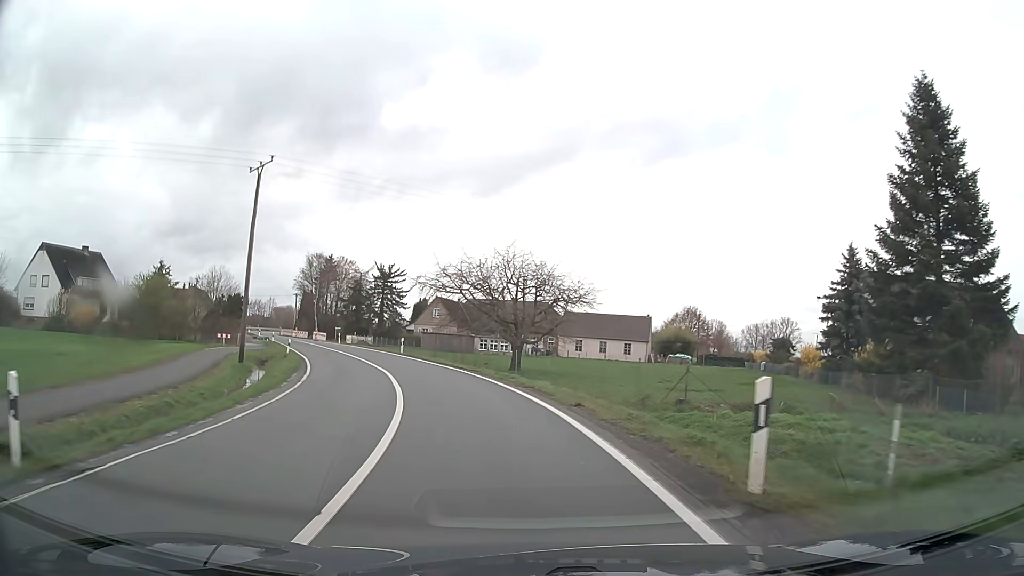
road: secondary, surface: asphalt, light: Day
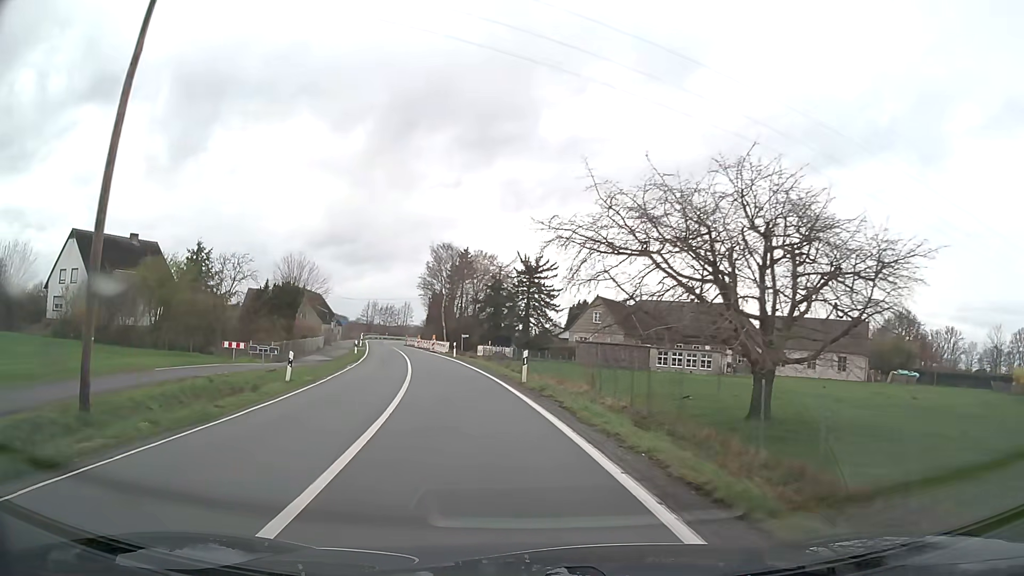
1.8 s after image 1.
(-2.5, +22.5) m; -13°
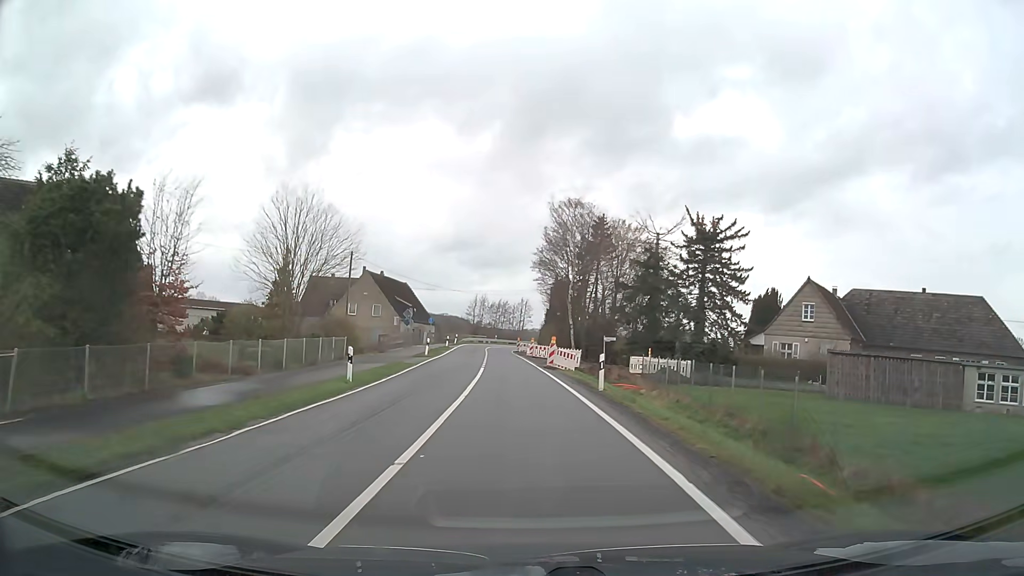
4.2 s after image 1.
(-3.7, +29.9) m; -11°
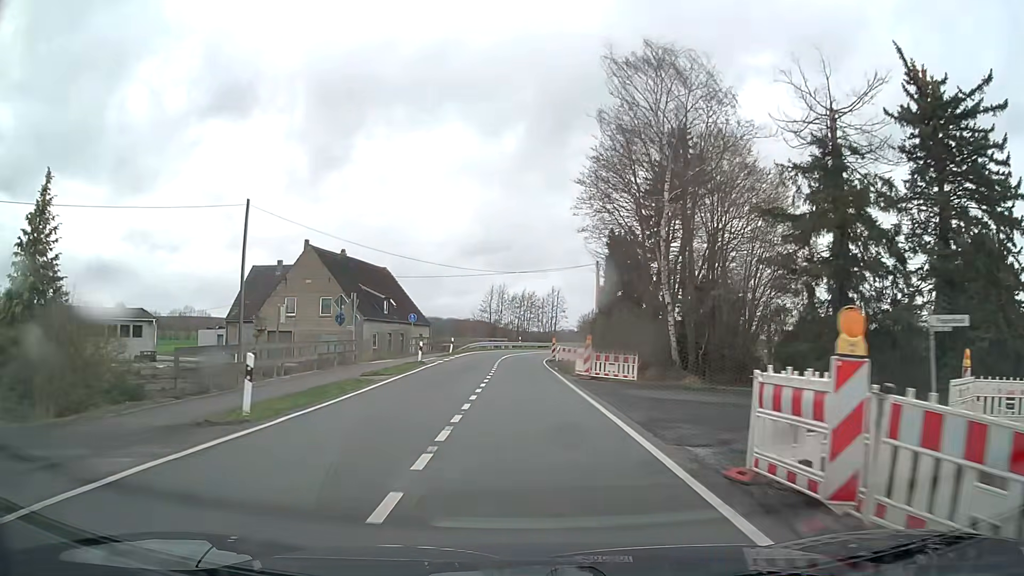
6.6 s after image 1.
(-0.7, +30.3) m; -2°
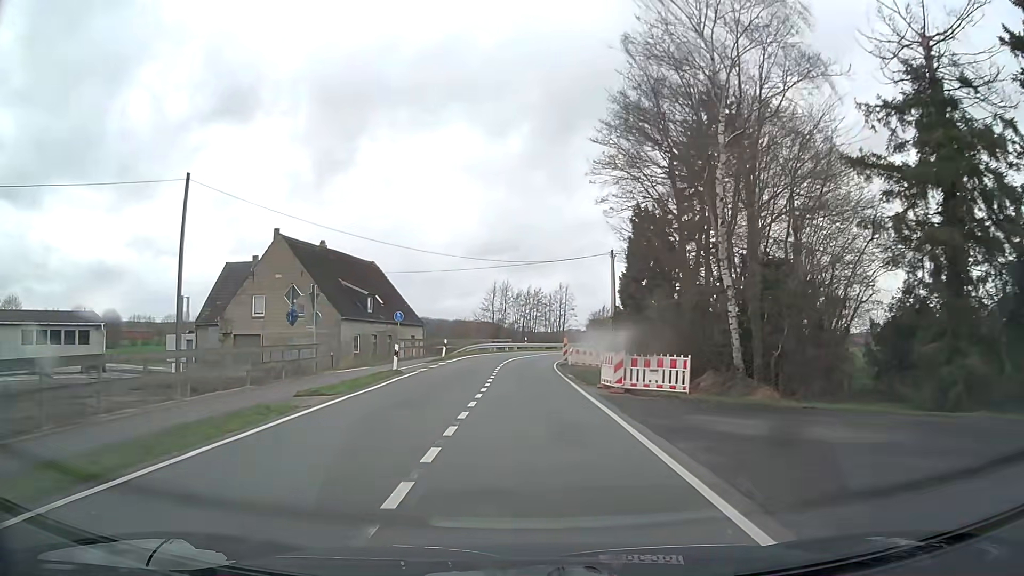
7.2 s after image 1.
(-0.1, +7.6) m; -1°
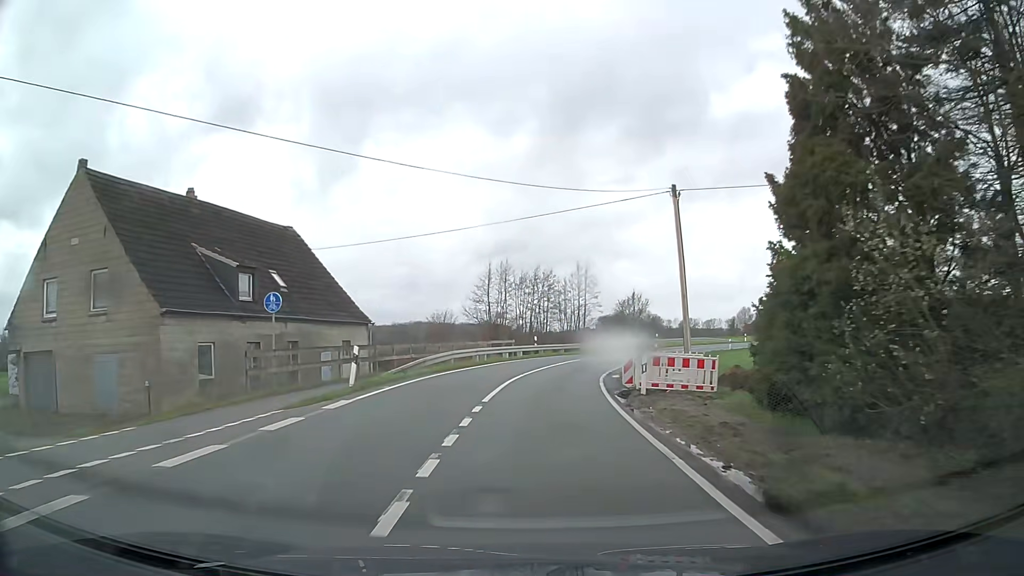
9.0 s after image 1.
(-0.2, +22.8) m; -1°
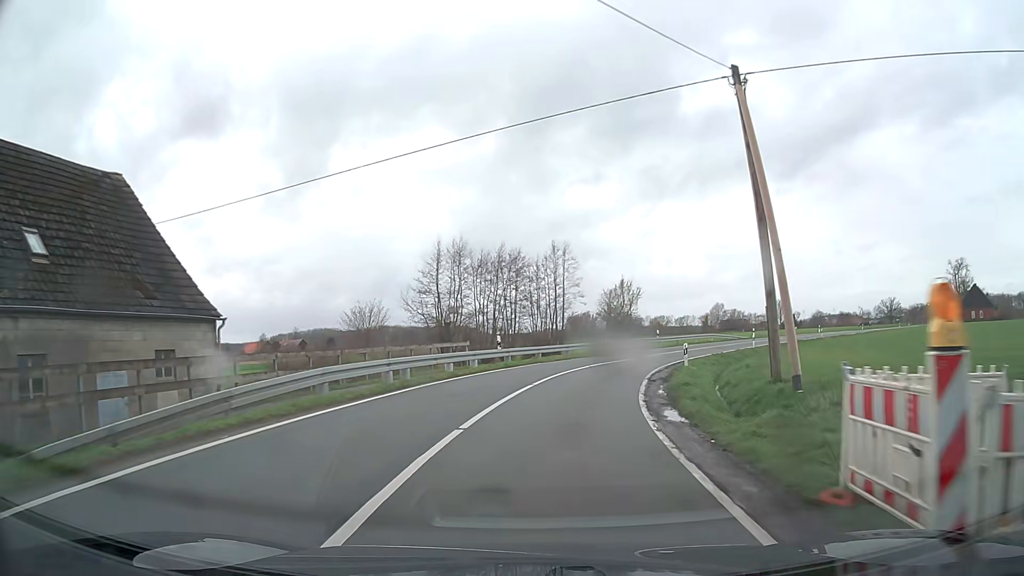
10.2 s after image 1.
(+0.2, +15.2) m; +2°
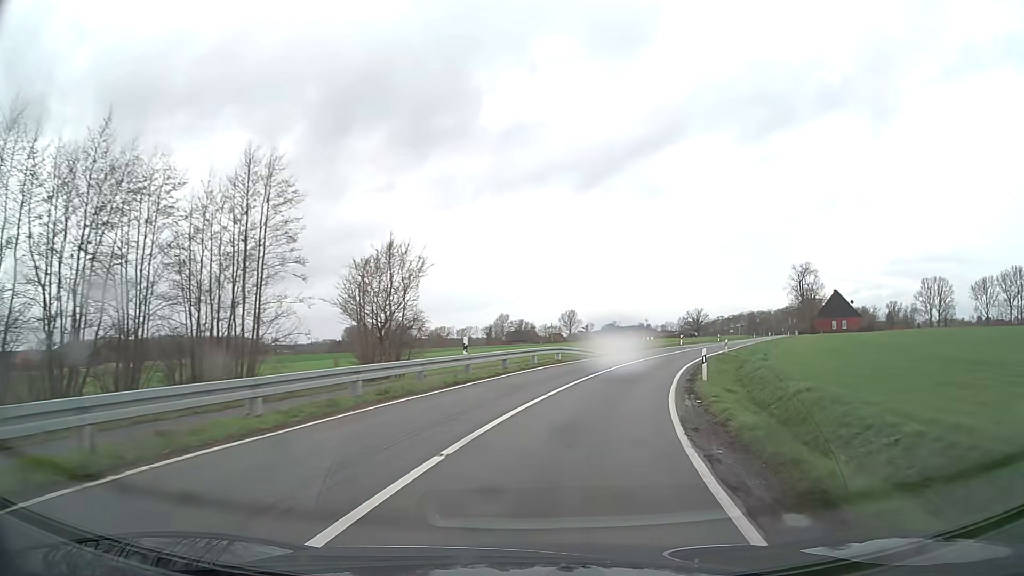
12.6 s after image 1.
(+4.1, +30.0) m; +18°
